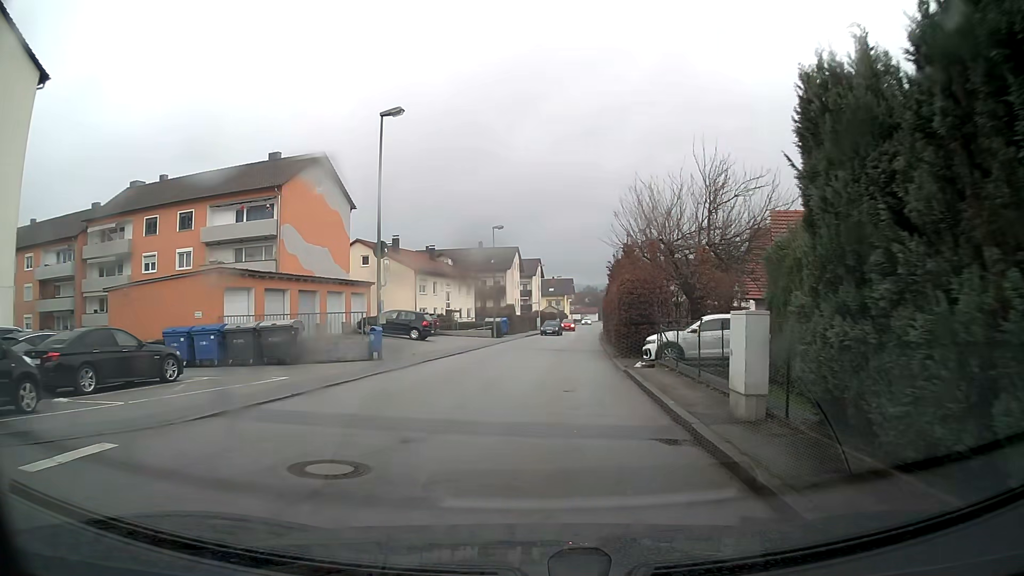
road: unclassified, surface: asphalt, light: Day
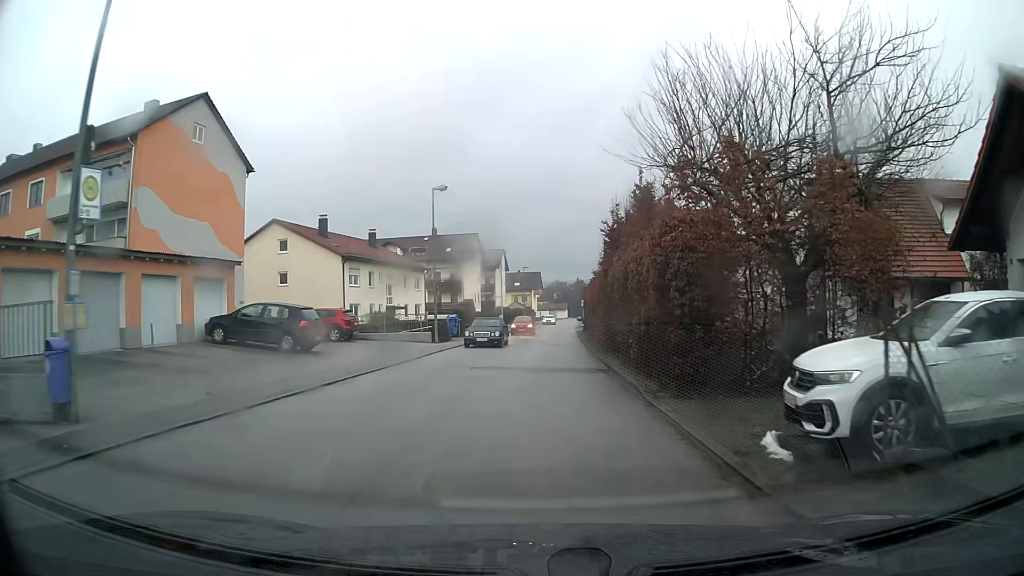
(+0.4, +14.2) m; +3°
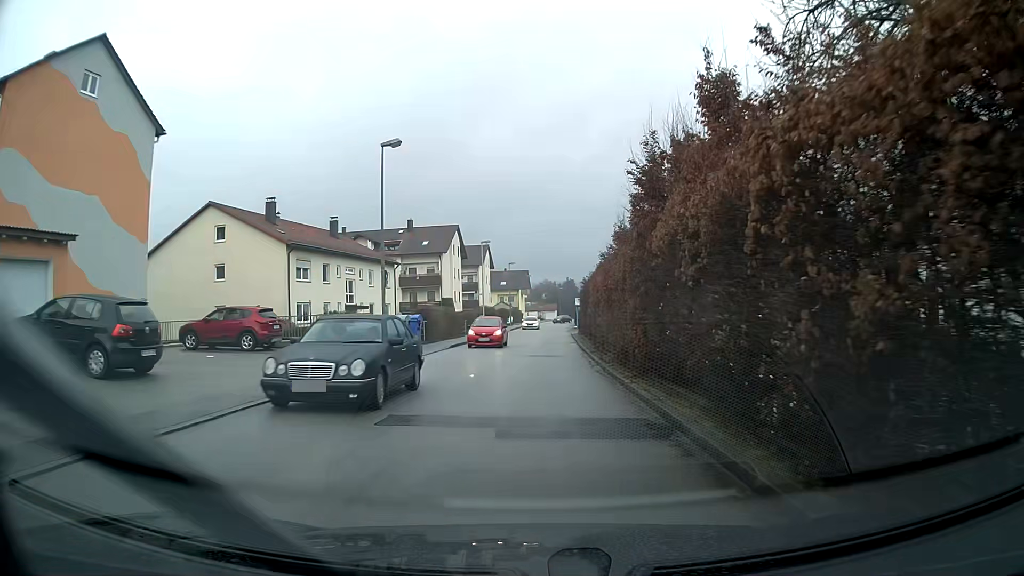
(+0.1, +9.6) m; +1°
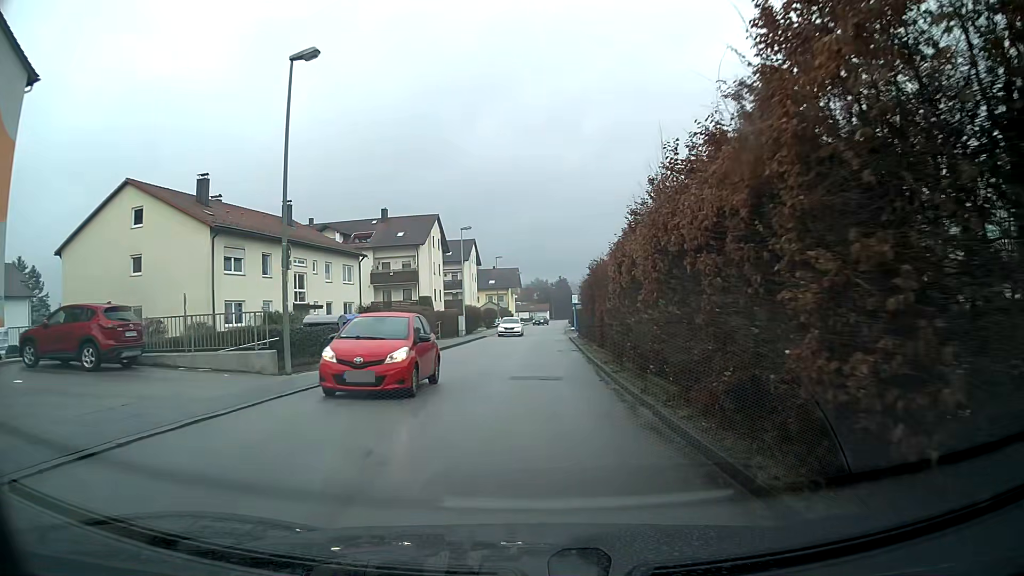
(+0.1, +9.6) m; +1°
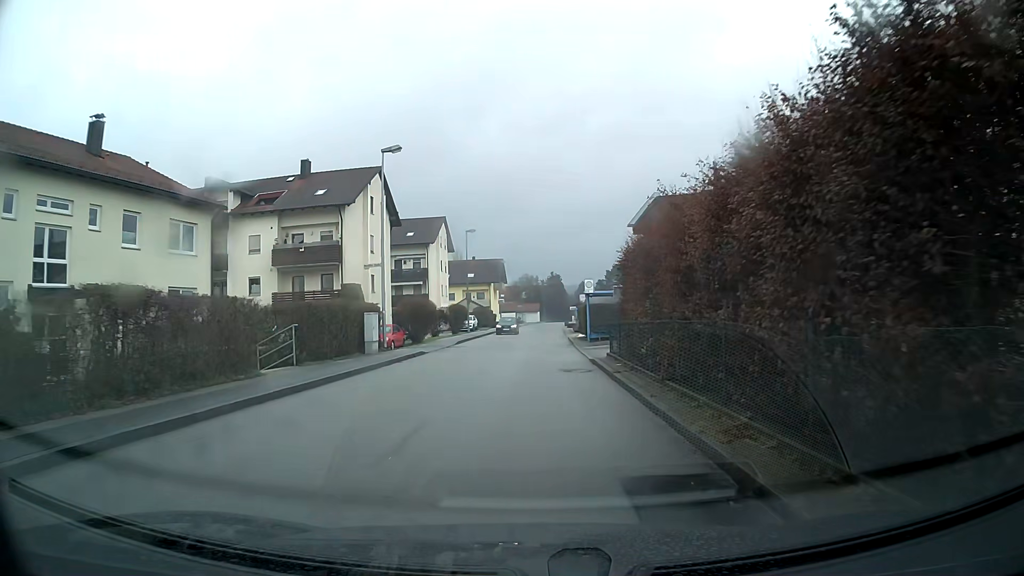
(+0.1, +23.9) m; +1°
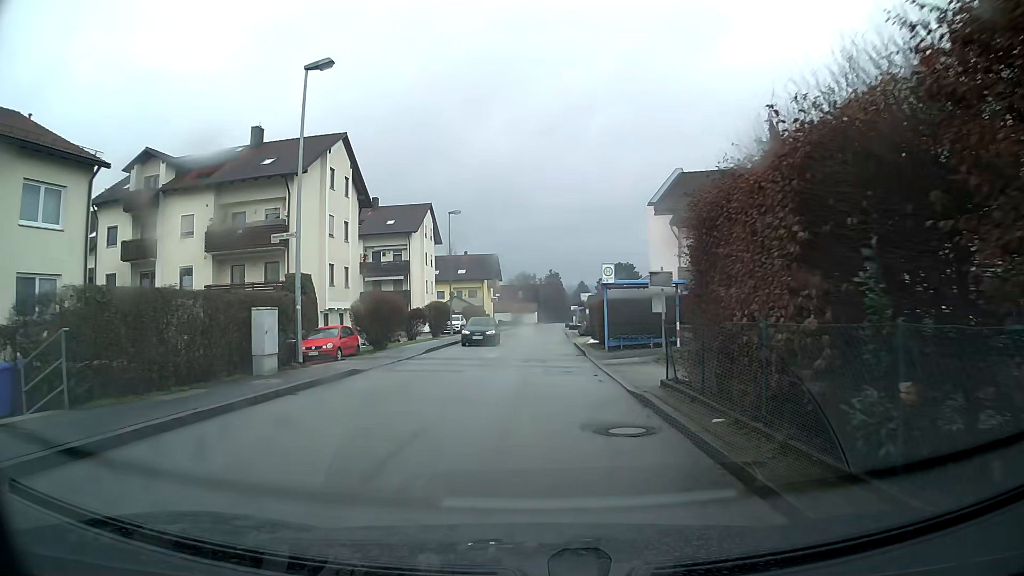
(0.0, +9.5) m; 0°
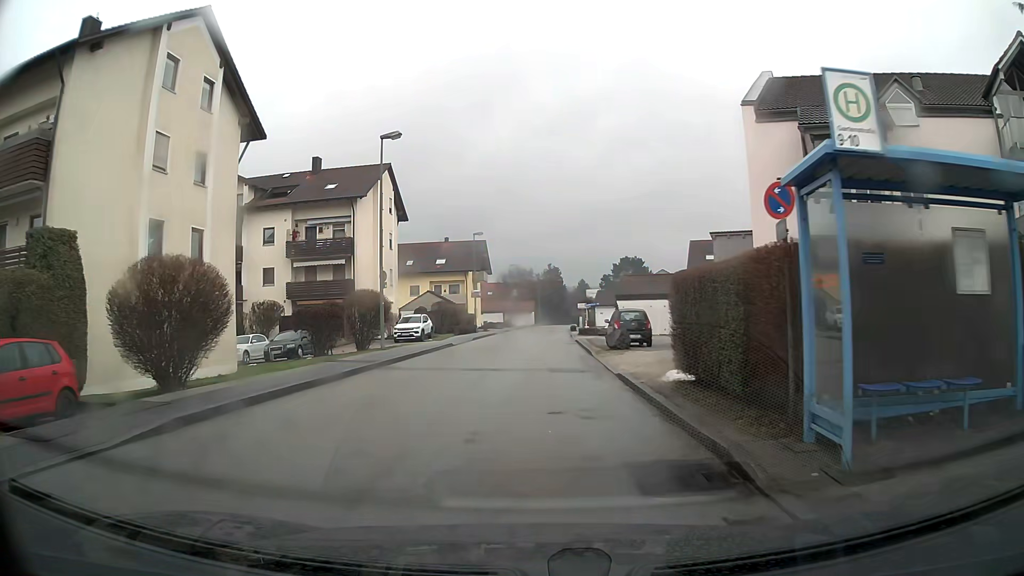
(+0.1, +19.1) m; 0°
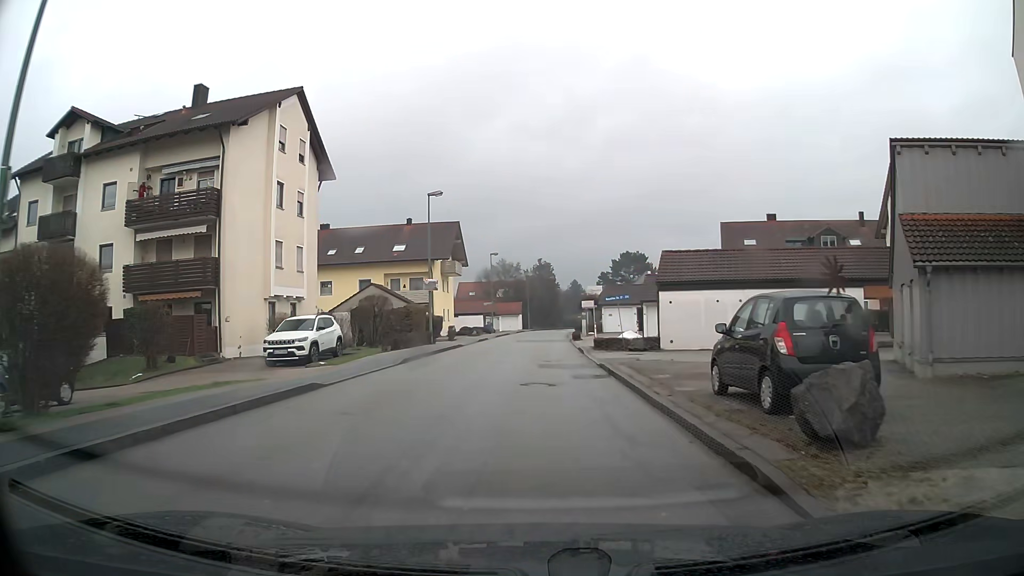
(+0.1, +19.1) m; +1°
(0, +10) (0, +20) (0, +30) (0, +40) (+1, +50) (+1, +60) (+1, +70) (+2, +80) (+4, +90) (+5, +100) m
